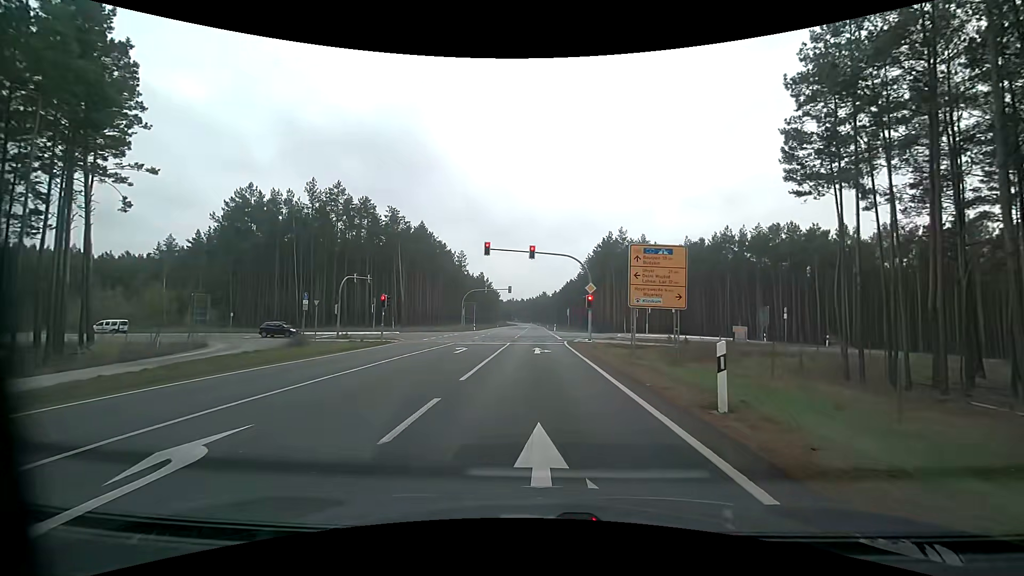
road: primary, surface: asphalt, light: Day
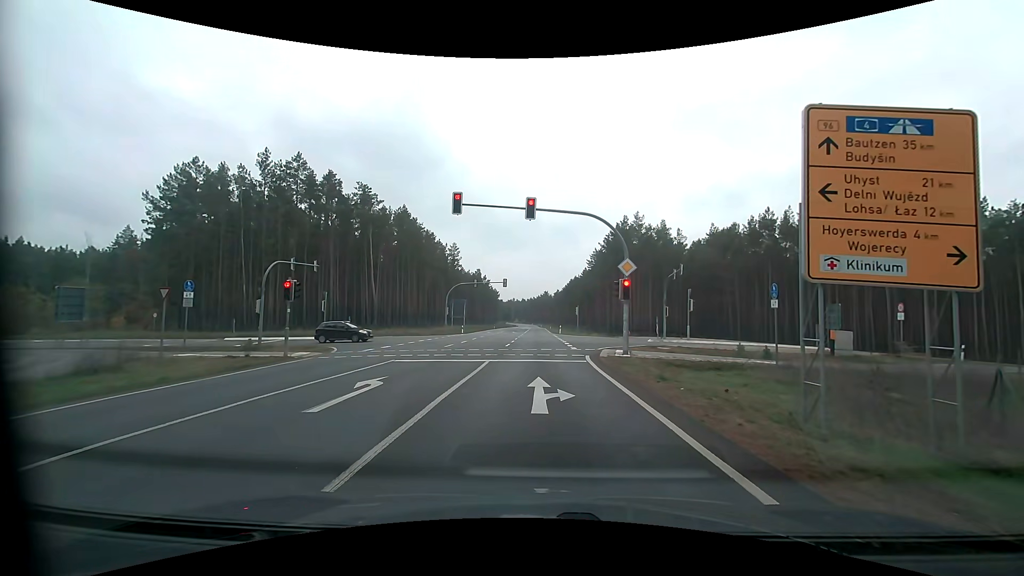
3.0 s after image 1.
(-0.2, +13.7) m; -1°
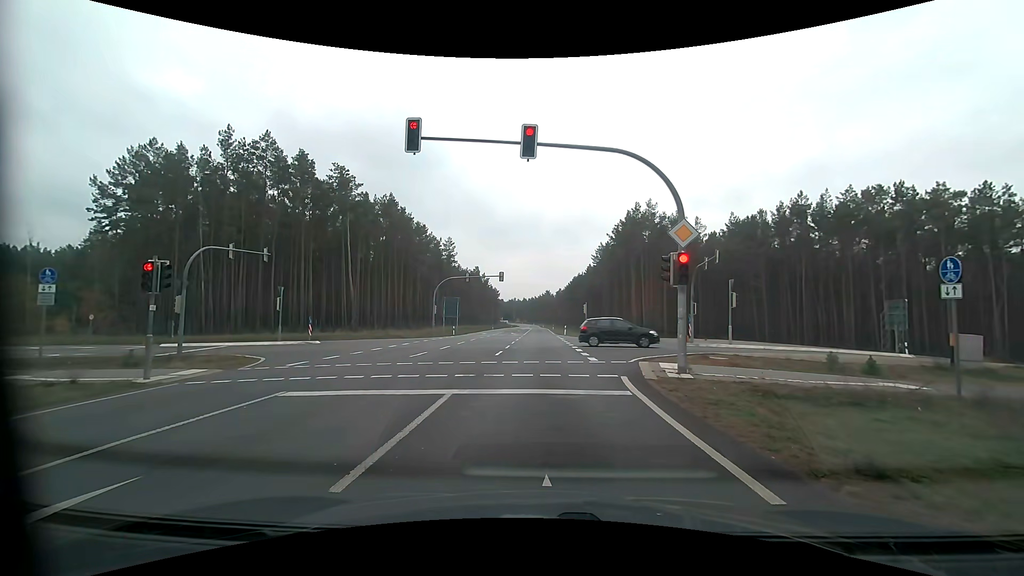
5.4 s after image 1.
(-0.1, +7.9) m; 0°
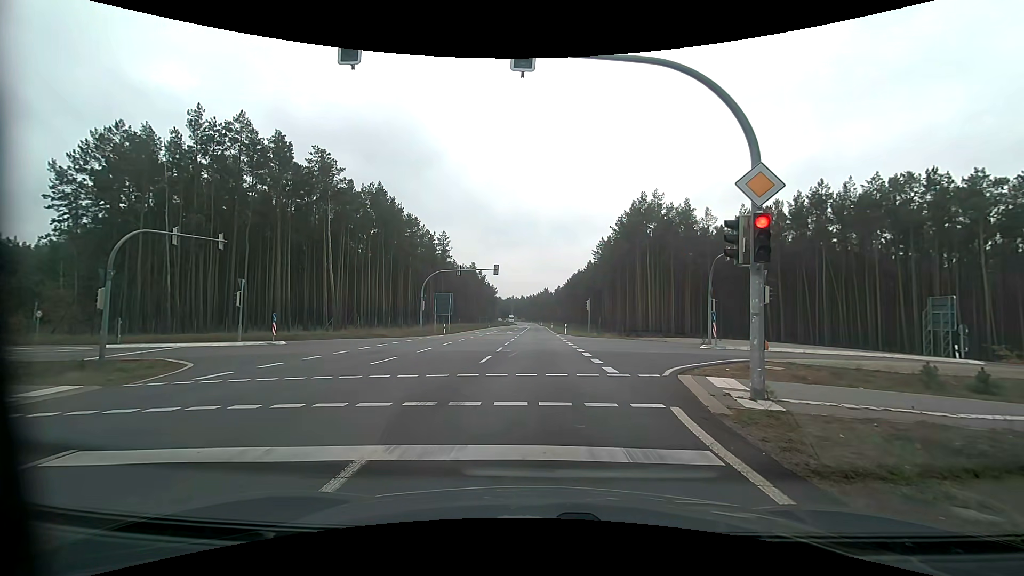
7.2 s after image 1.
(0.0, +4.5) m; -1°
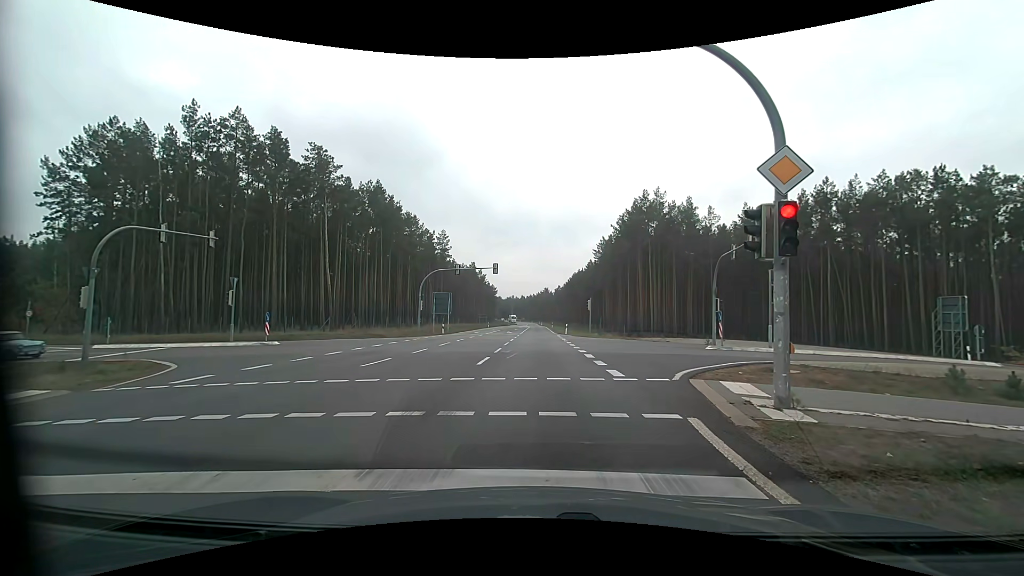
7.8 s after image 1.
(0.0, +0.8) m; +1°
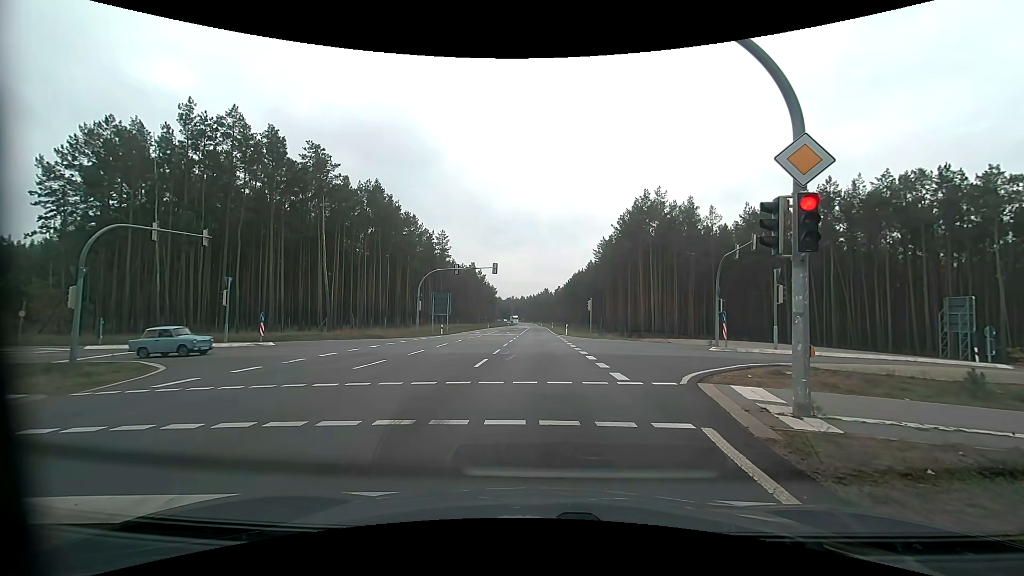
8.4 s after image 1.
(0.0, +0.5) m; 0°
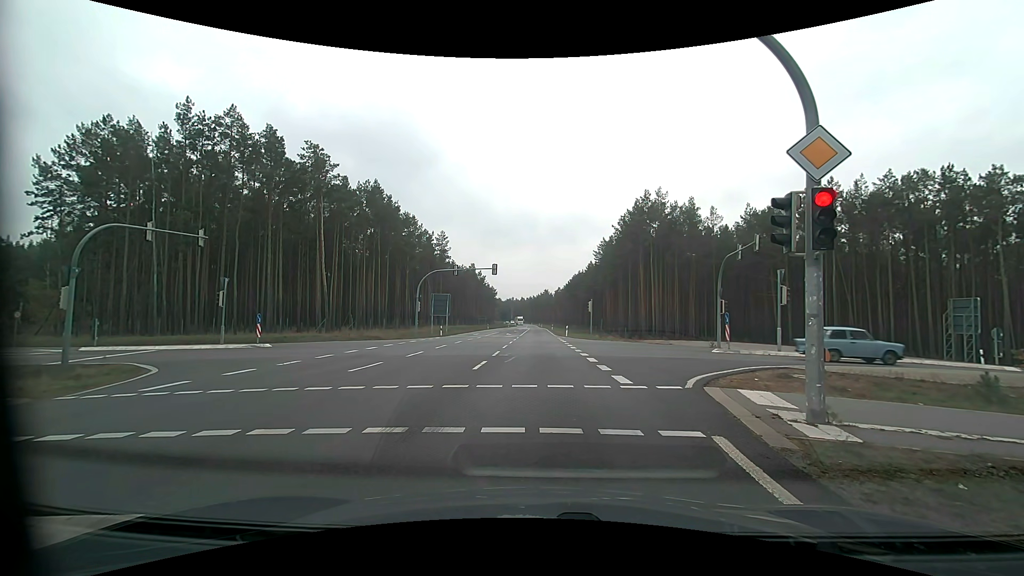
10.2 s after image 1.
(0.0, +0.4) m; 0°
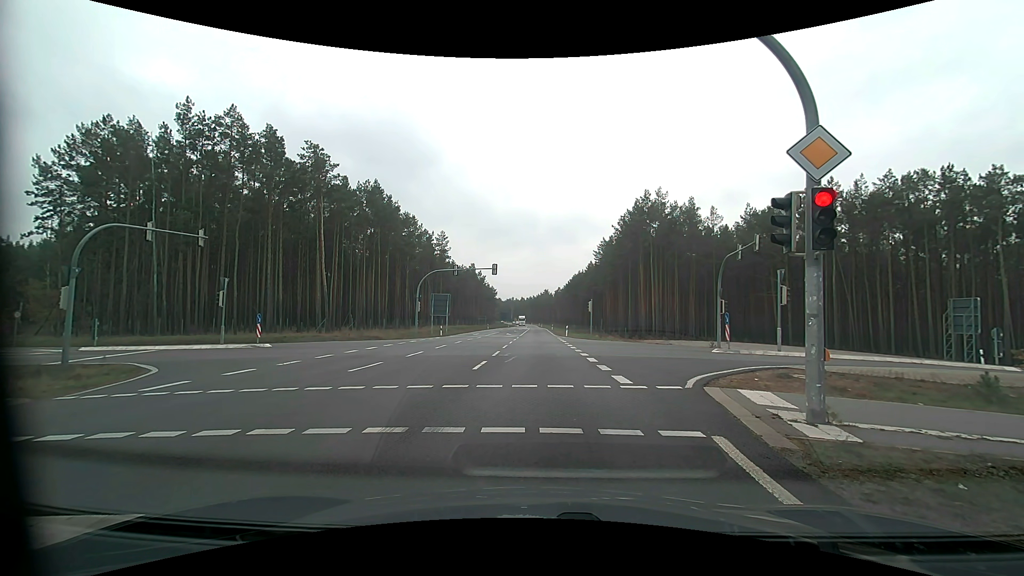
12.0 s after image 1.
(0.0, 0.0) m; 0°
(0, +10) (+4, +19) (+13, +24) (+23, +24) (+33, +24) (+43, +23) (+53, +22) (+63, +21) (+72, +20) (+82, +19) m
